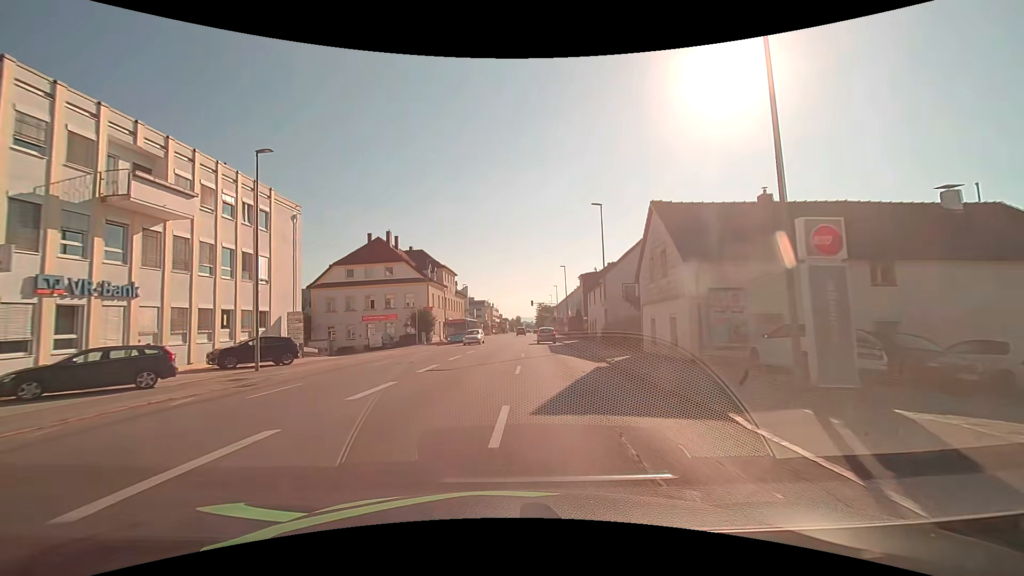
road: tertiary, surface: asphalt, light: Day
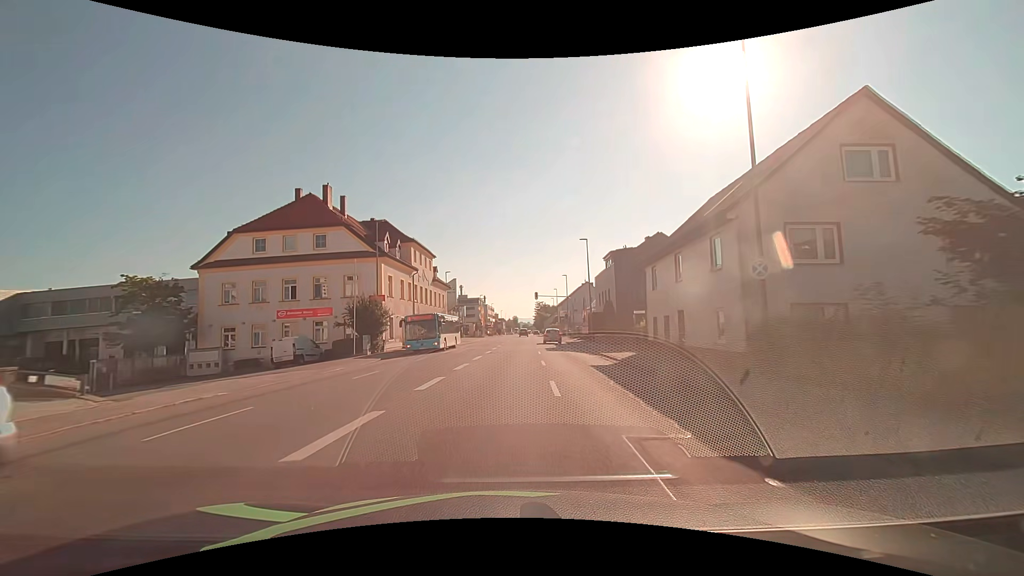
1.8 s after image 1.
(0.0, +22.6) m; +1°
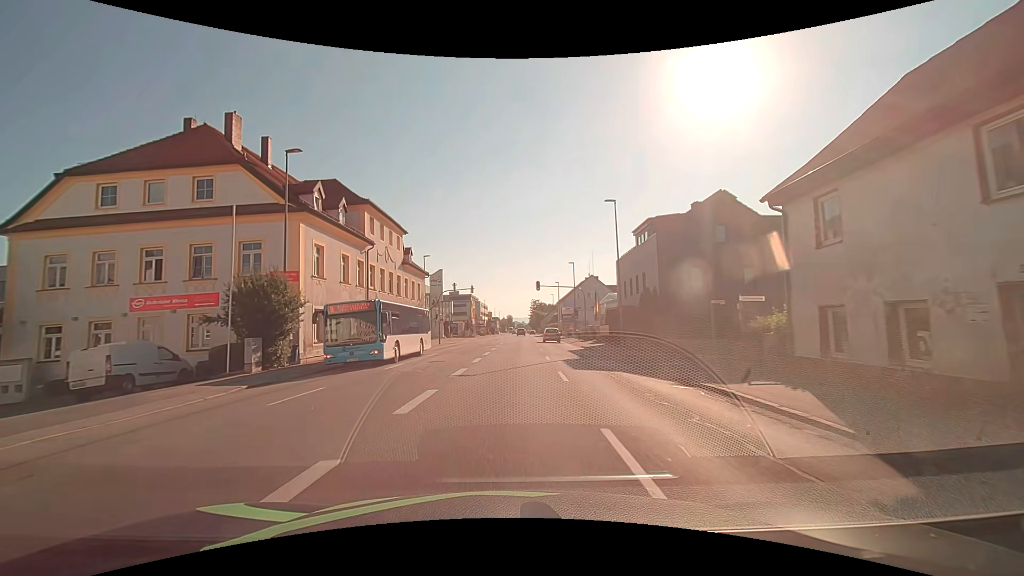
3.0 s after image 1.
(0.0, +15.2) m; 0°
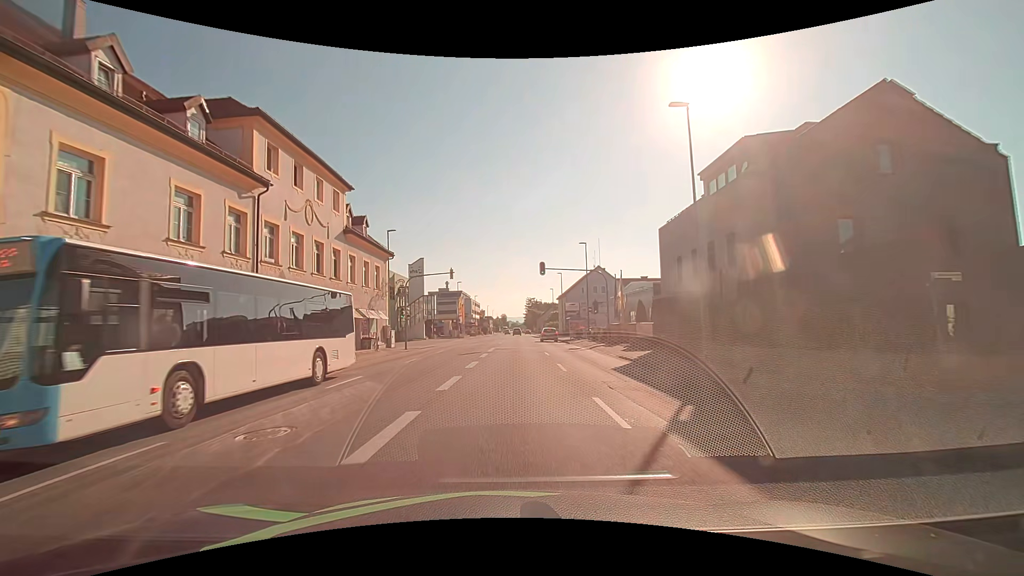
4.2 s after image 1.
(0.0, +15.3) m; +1°
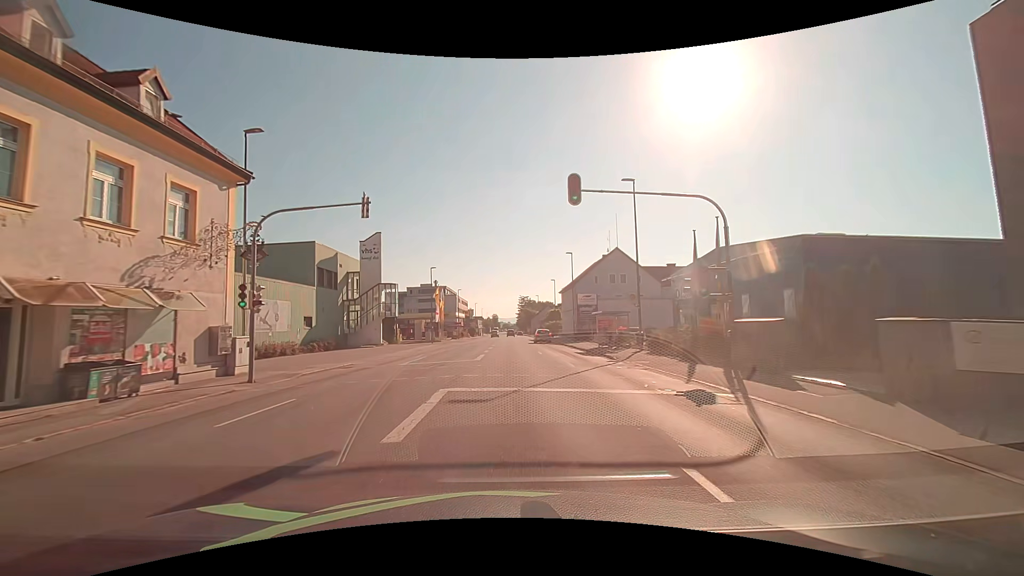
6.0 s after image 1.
(+0.2, +22.9) m; +1°
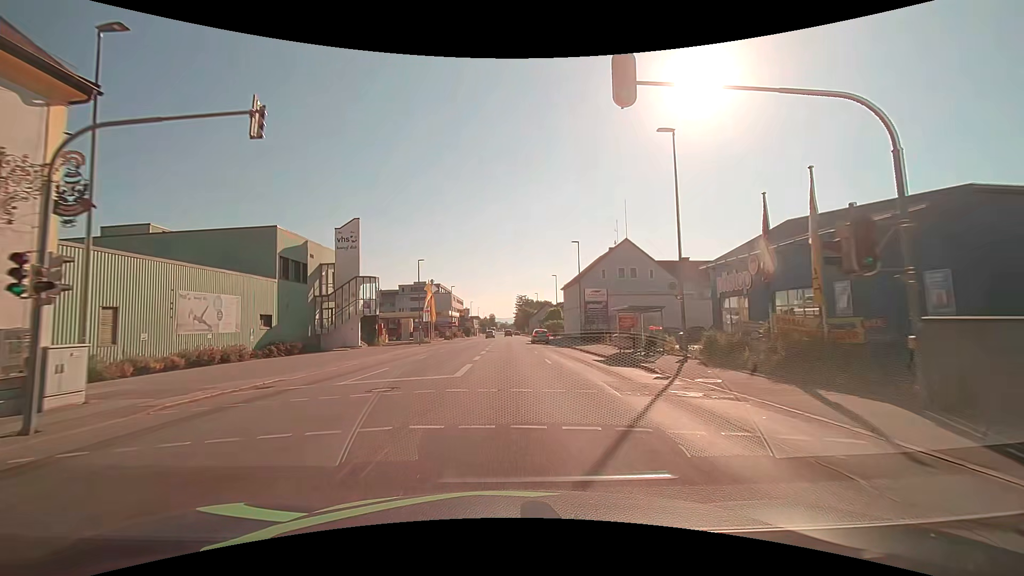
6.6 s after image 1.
(0.0, +7.6) m; 0°
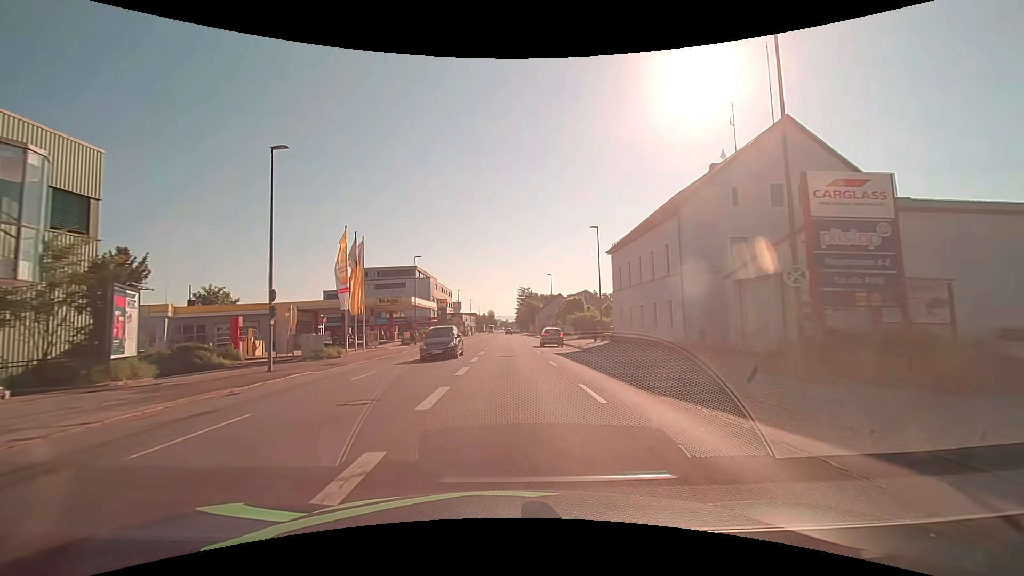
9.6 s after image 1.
(-0.1, +38.1) m; 0°
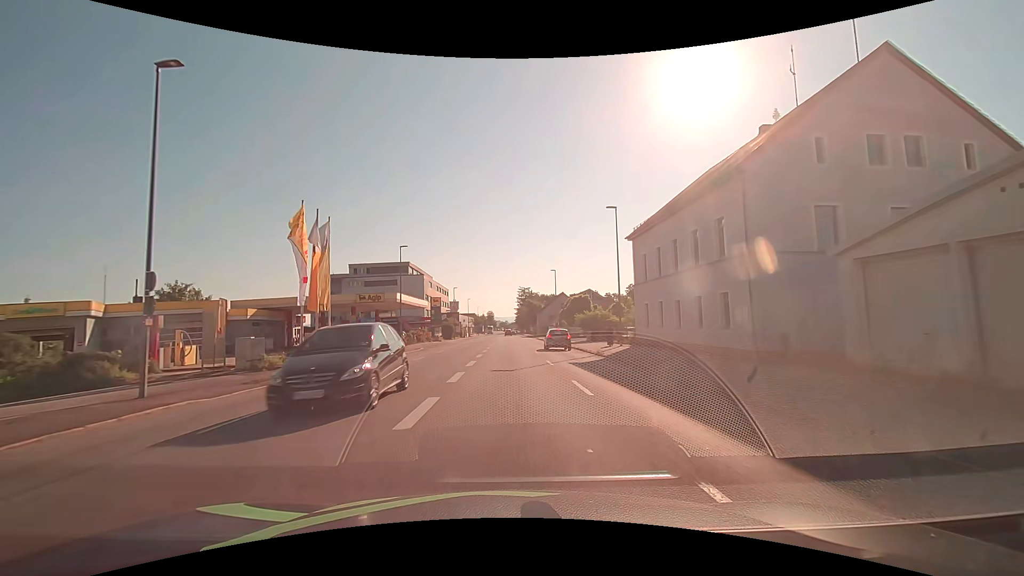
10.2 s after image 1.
(0.0, +7.6) m; 0°
(0, +10) (0, +20) (0, +30) (0, +40) (0, +50) (0, +60) (0, +70) (0, +80) (0, +90) (0, +100) m
